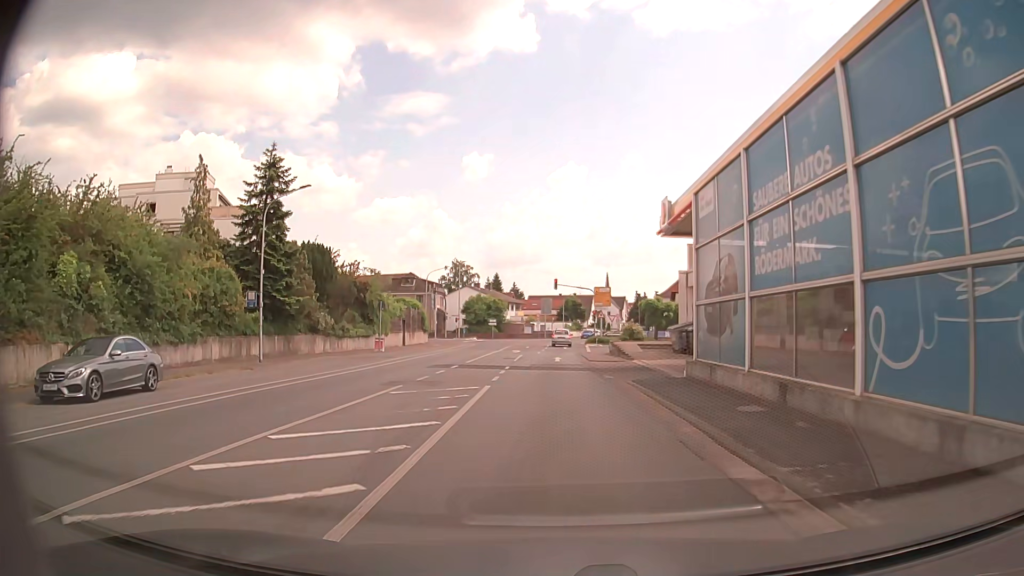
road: tertiary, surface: asphalt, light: Day
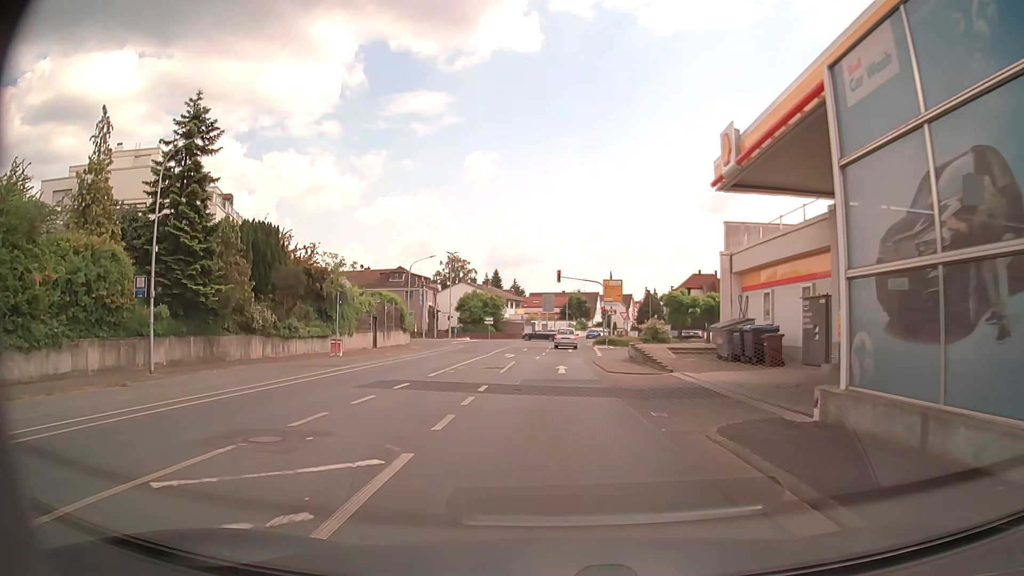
(0.0, +9.4) m; 0°
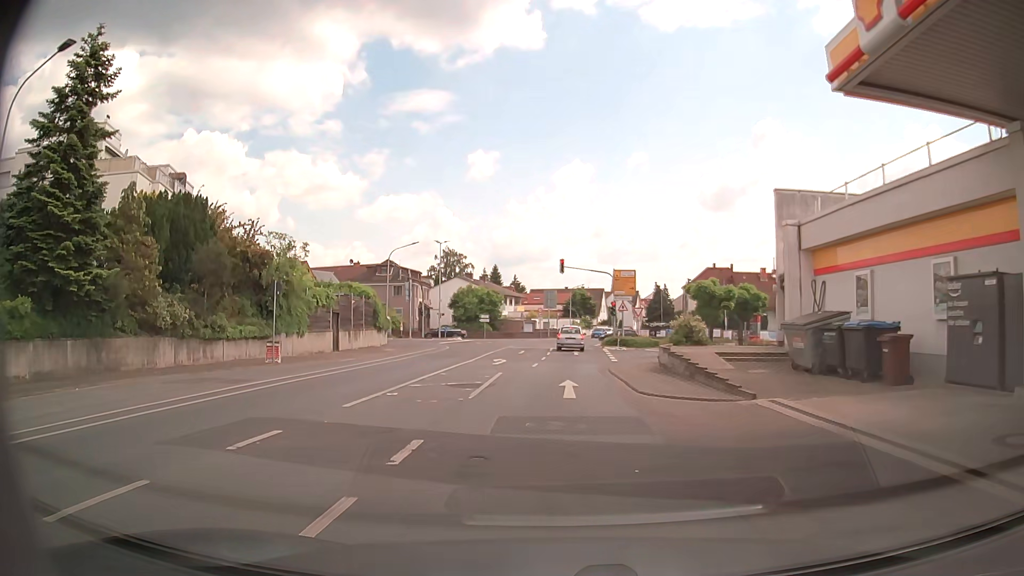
(0.0, +8.3) m; 0°
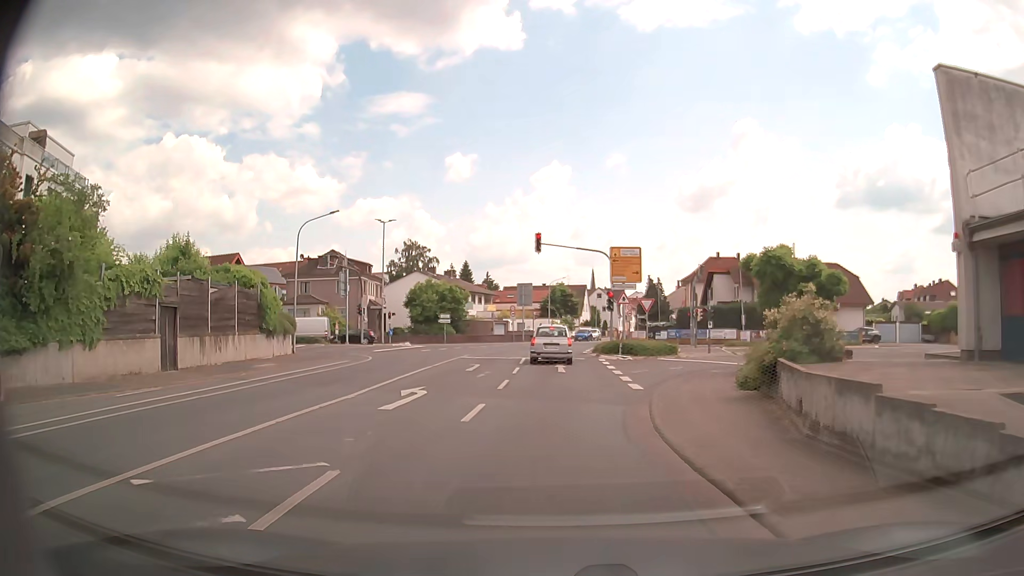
(+0.2, +14.9) m; +3°
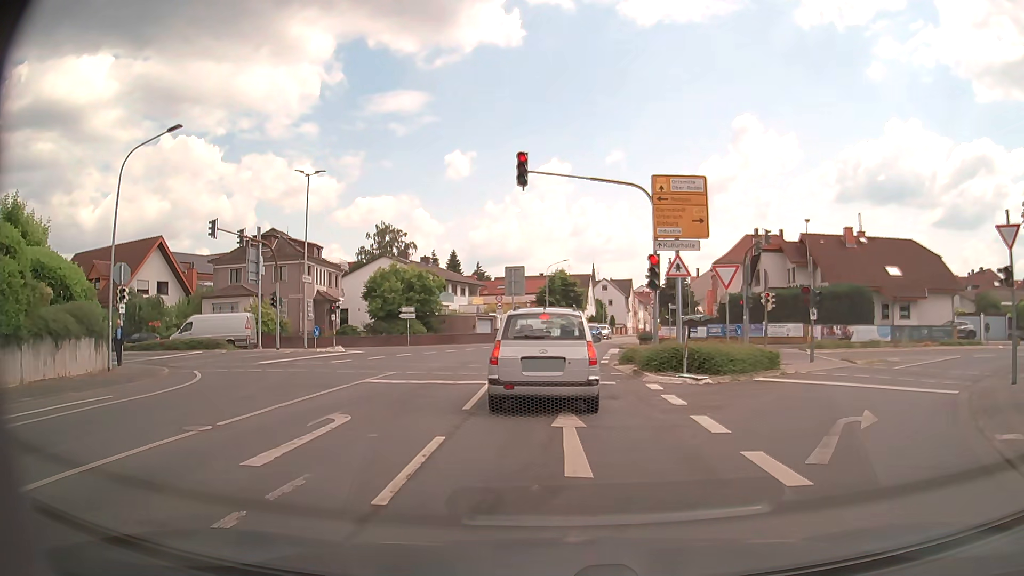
(-0.3, +16.7) m; -1°
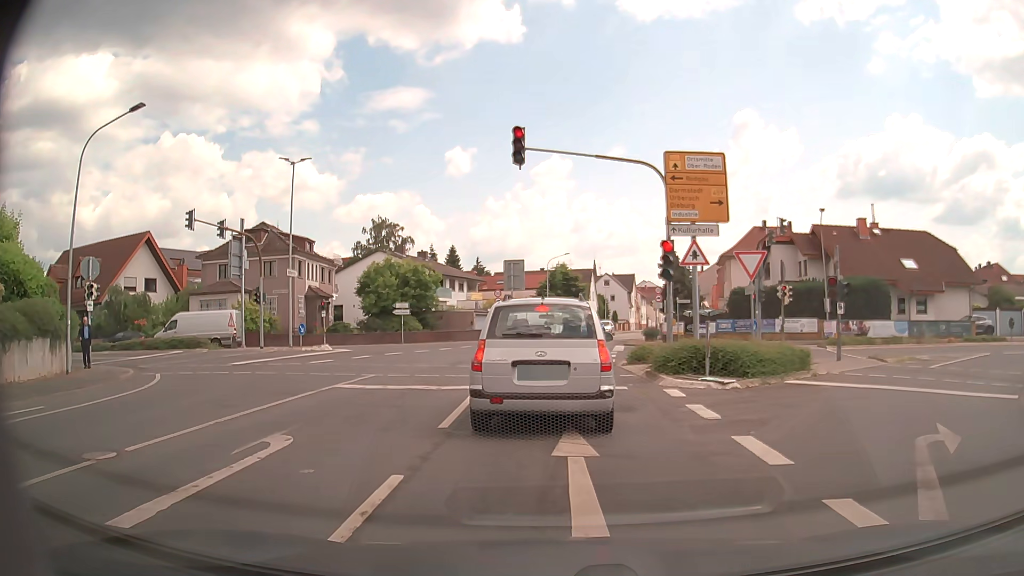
(0.0, +2.2) m; 0°
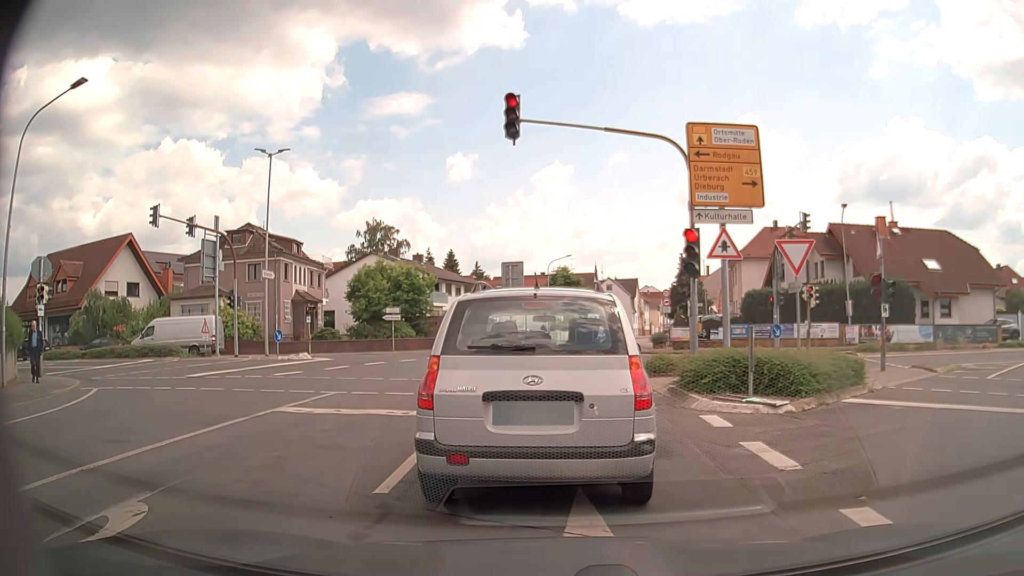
(0.0, +2.9) m; +1°
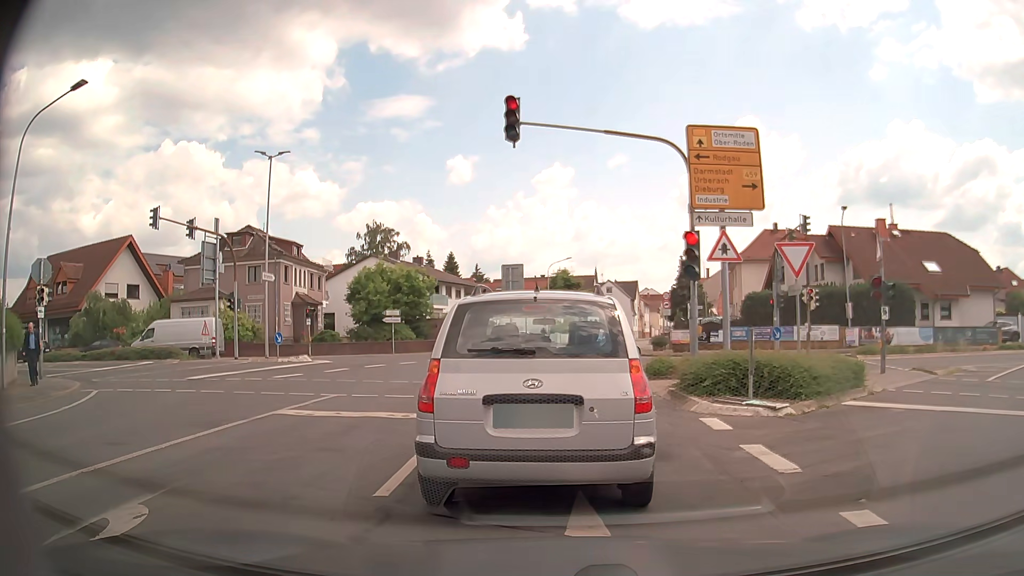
(0.0, +0.1) m; 0°
